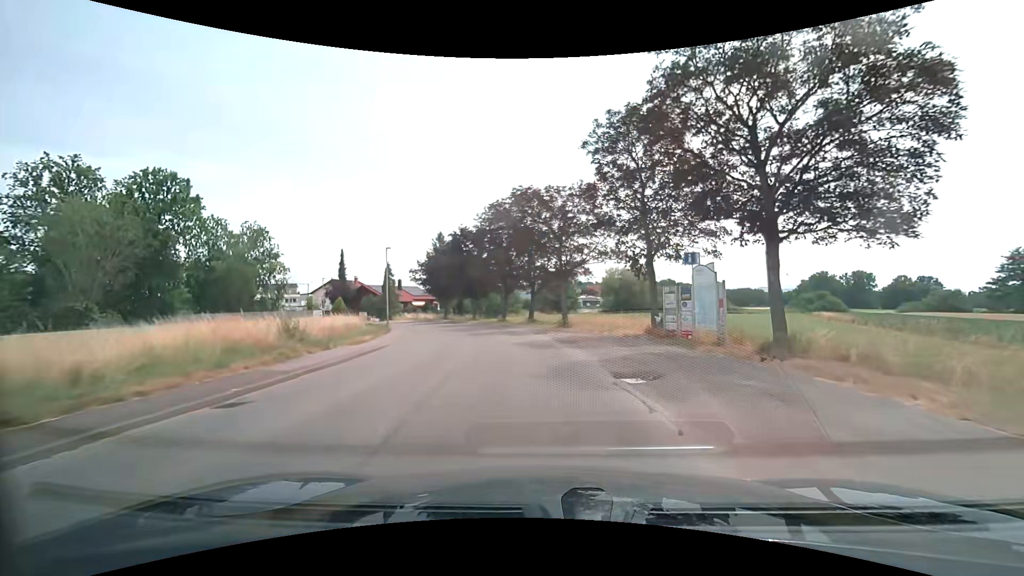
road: unclassified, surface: asphalt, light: Day
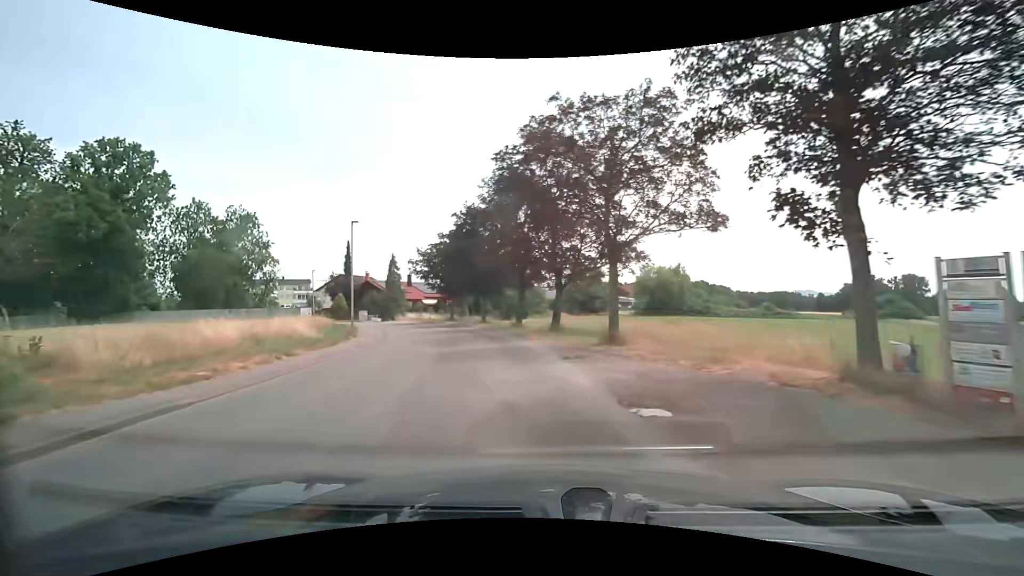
(0.0, +11.8) m; -2°
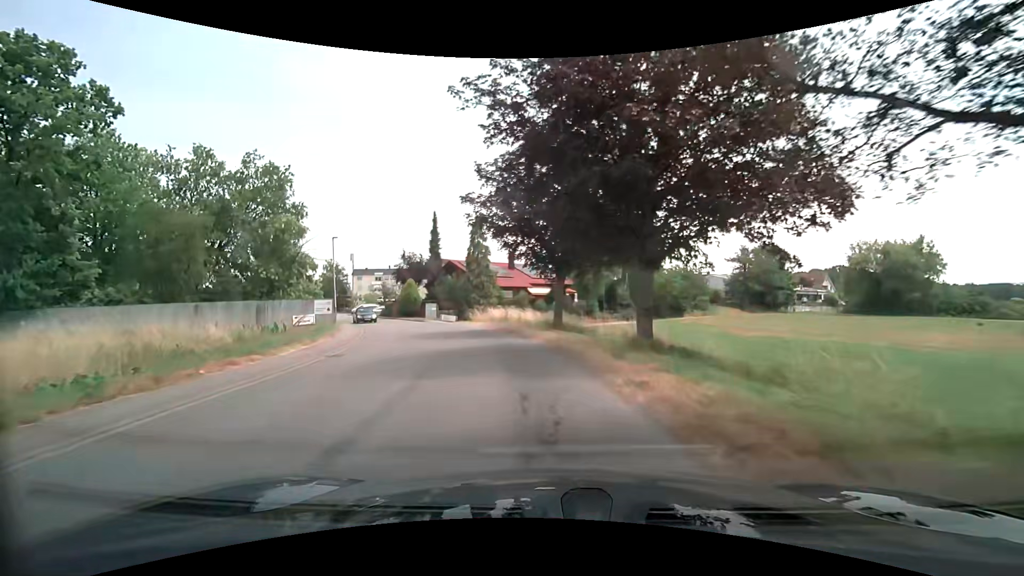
(-3.6, +28.9) m; -14°
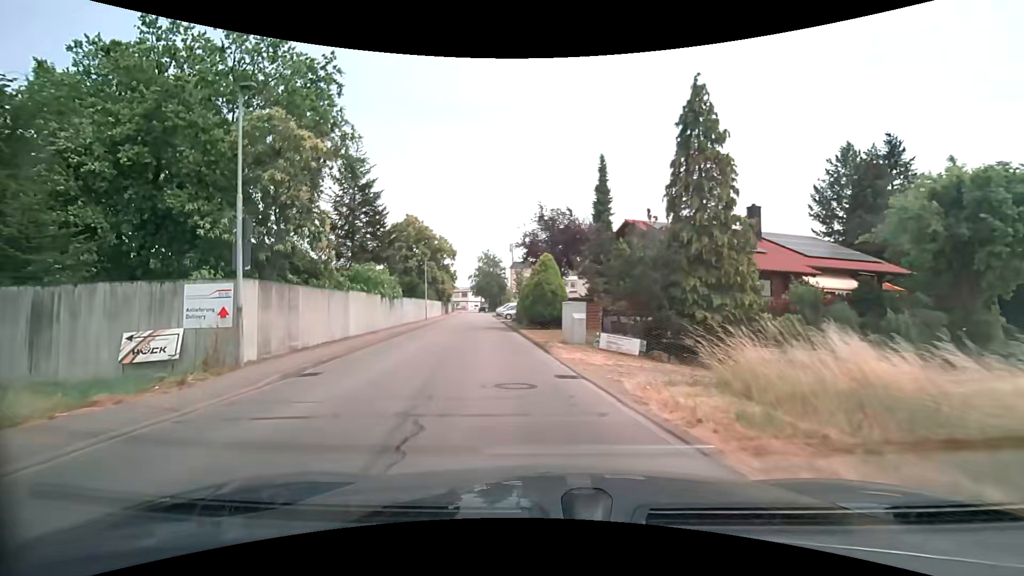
(-4.6, +28.3) m; -20°
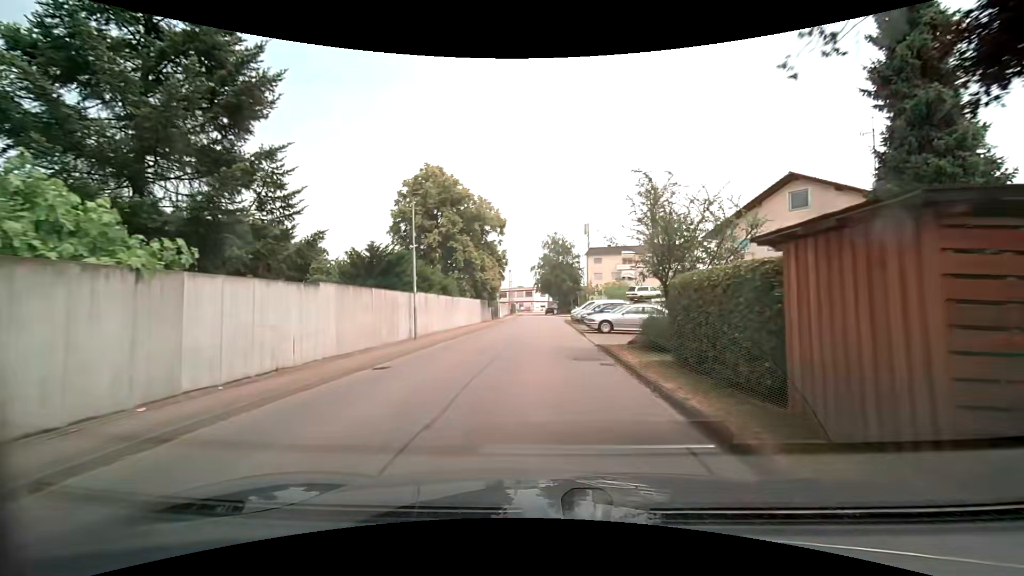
(-3.9, +28.9) m; -10°
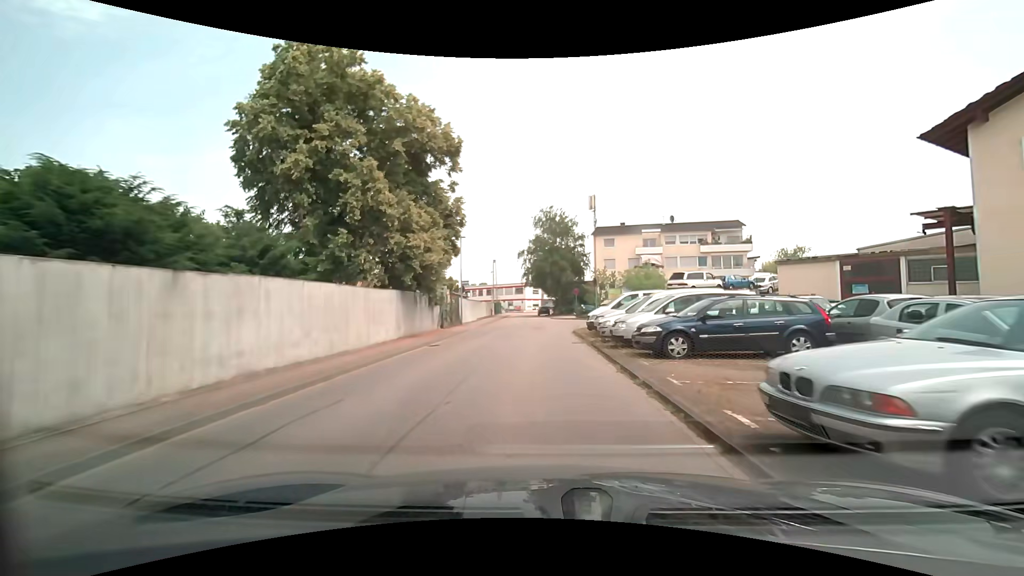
(+0.2, +23.4) m; +1°
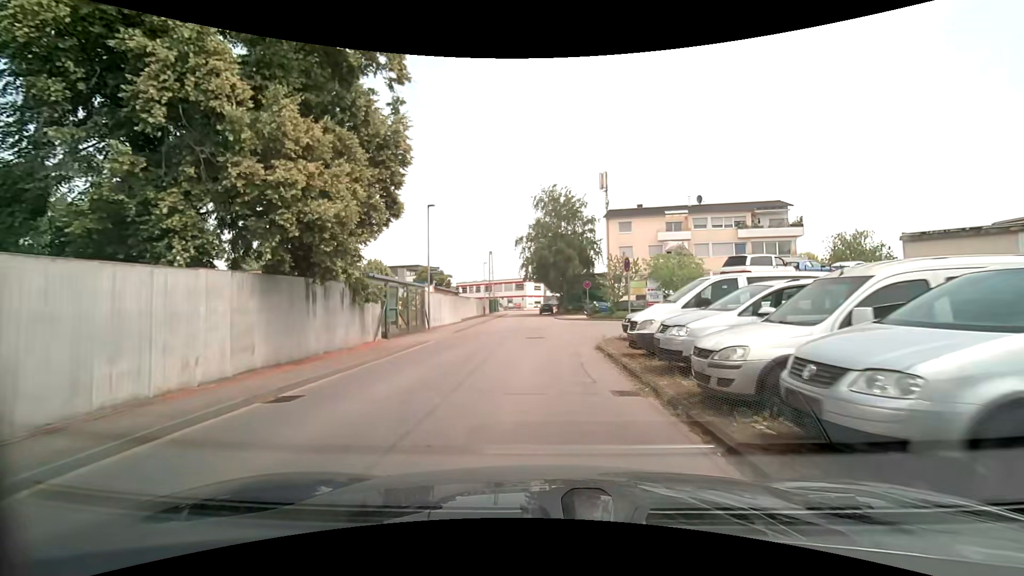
(0.0, +10.8) m; -1°
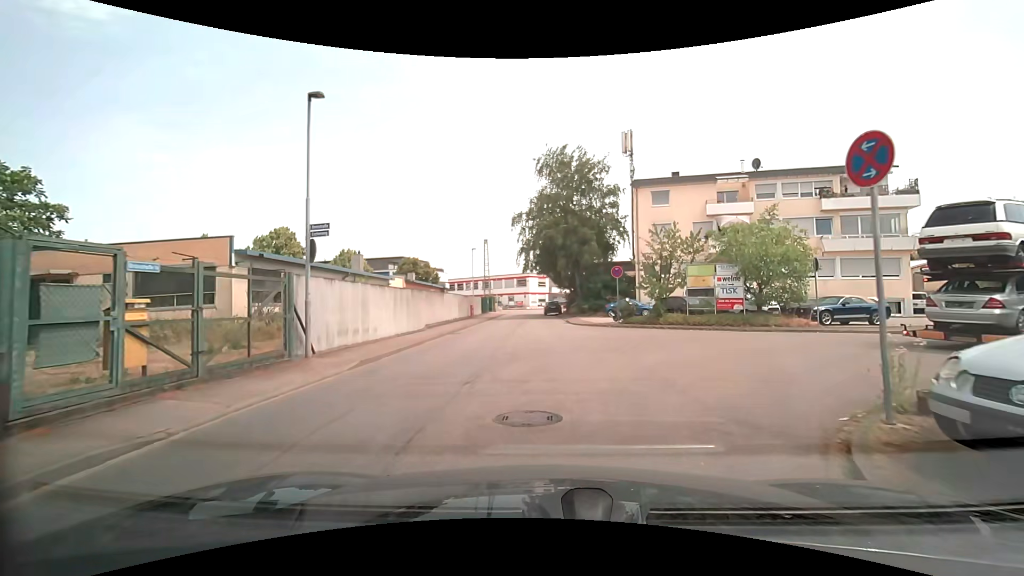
(0.0, +13.5) m; 0°
